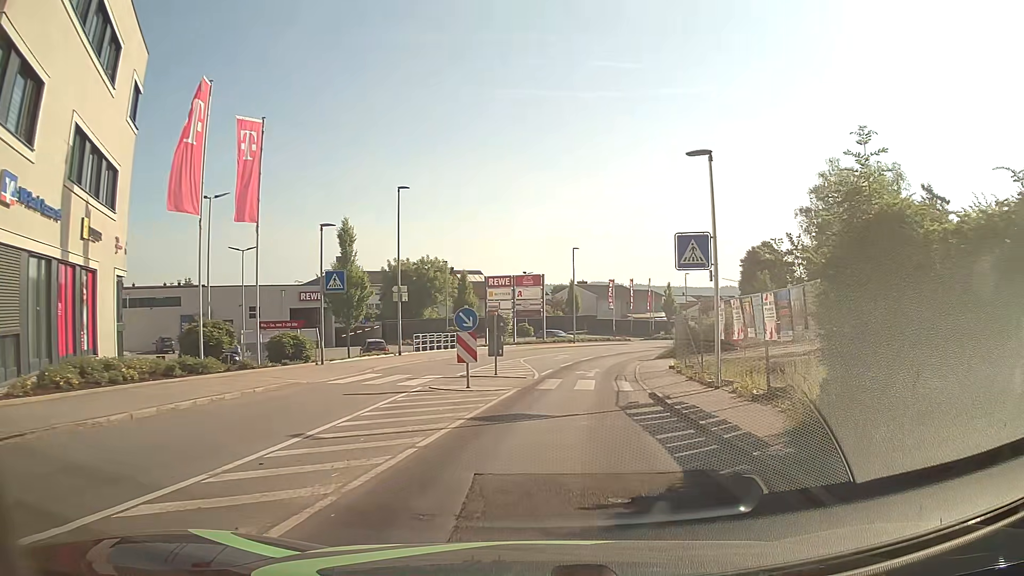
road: tertiary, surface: asphalt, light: Day
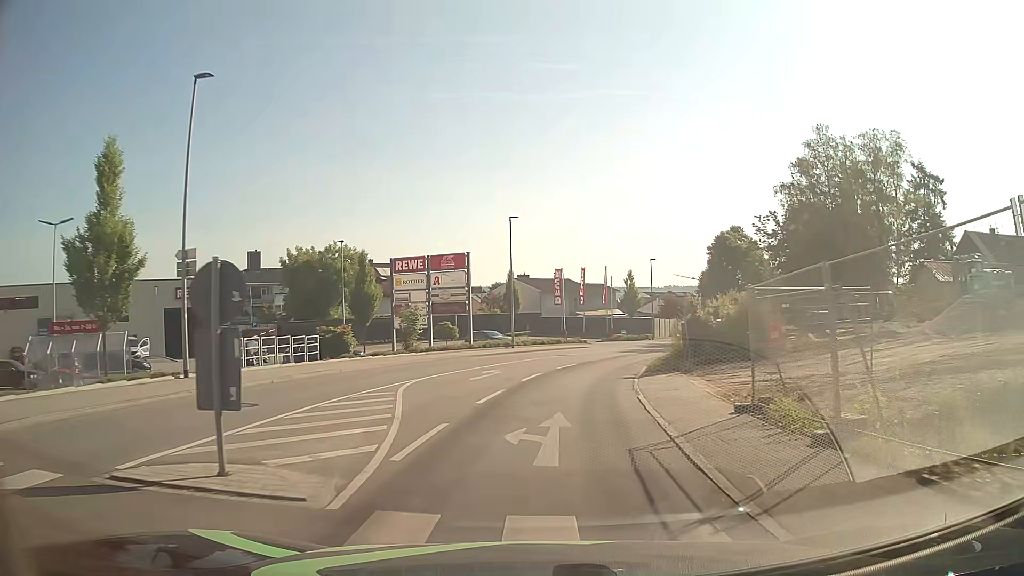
(+1.2, +16.1) m; +7°
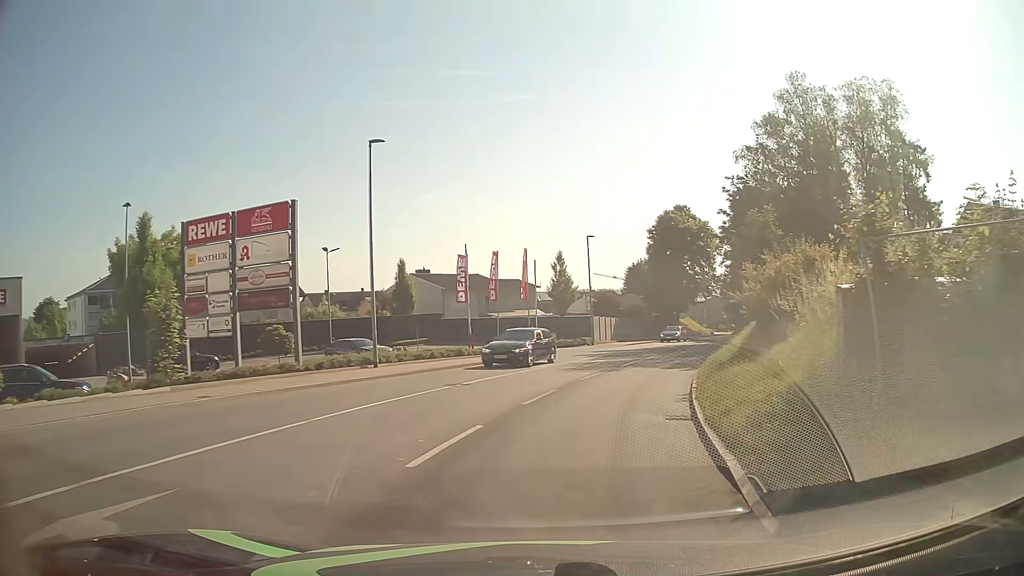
(+0.7, +18.2) m; +7°
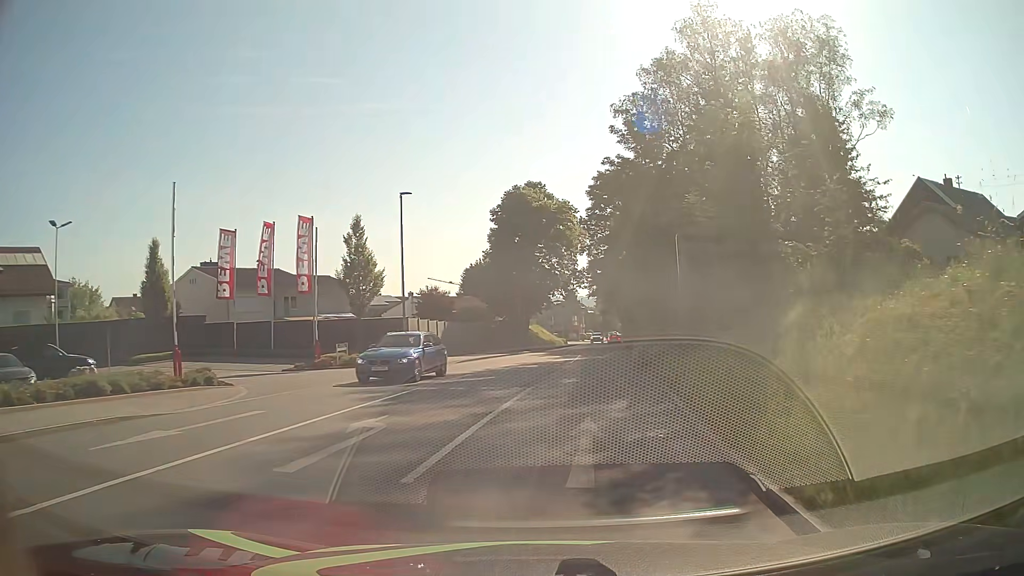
(+2.2, +18.1) m; +14°
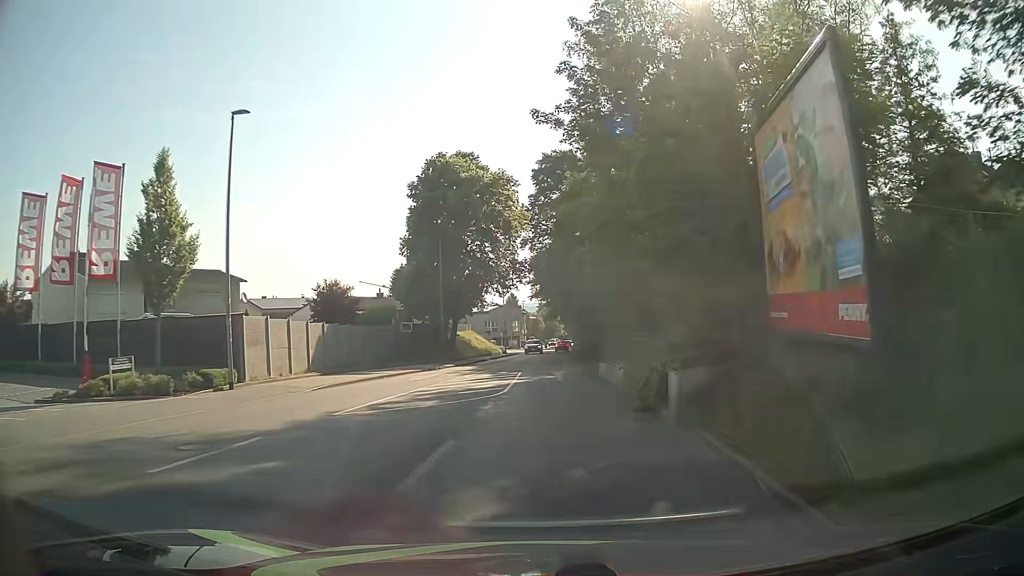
(+0.7, +13.5) m; +5°
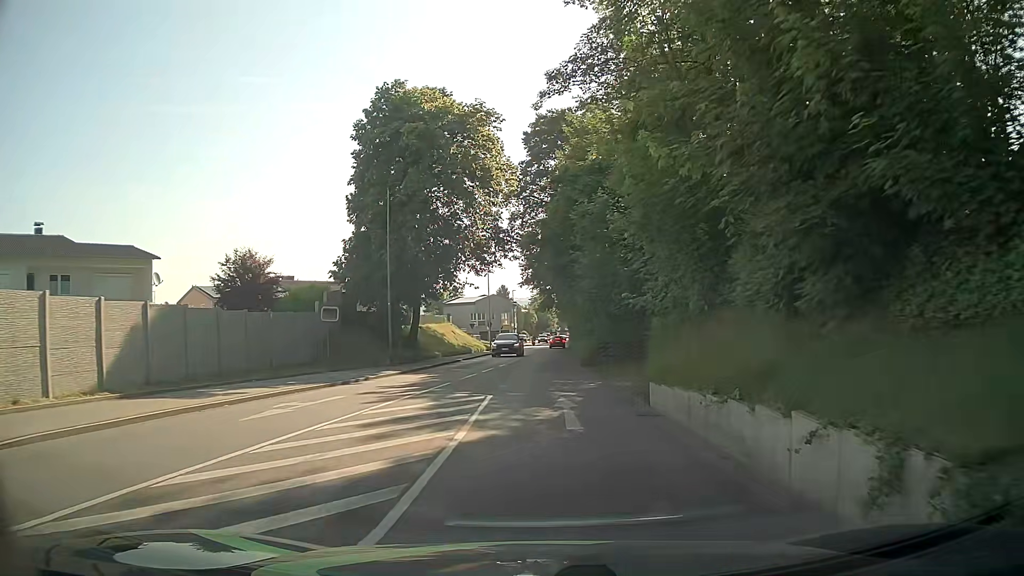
(0.0, +13.5) m; 0°
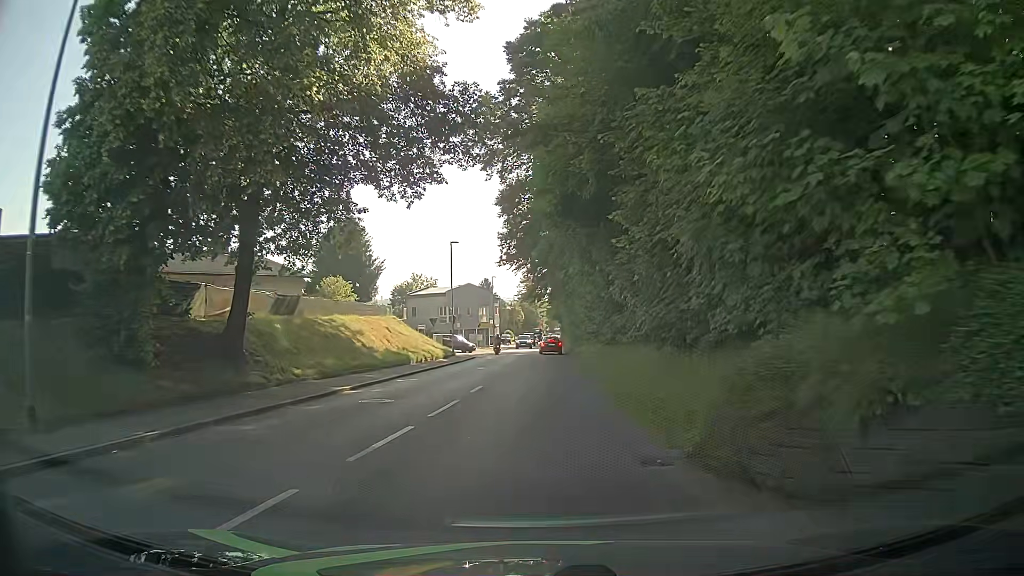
(+0.3, +22.5) m; +2°
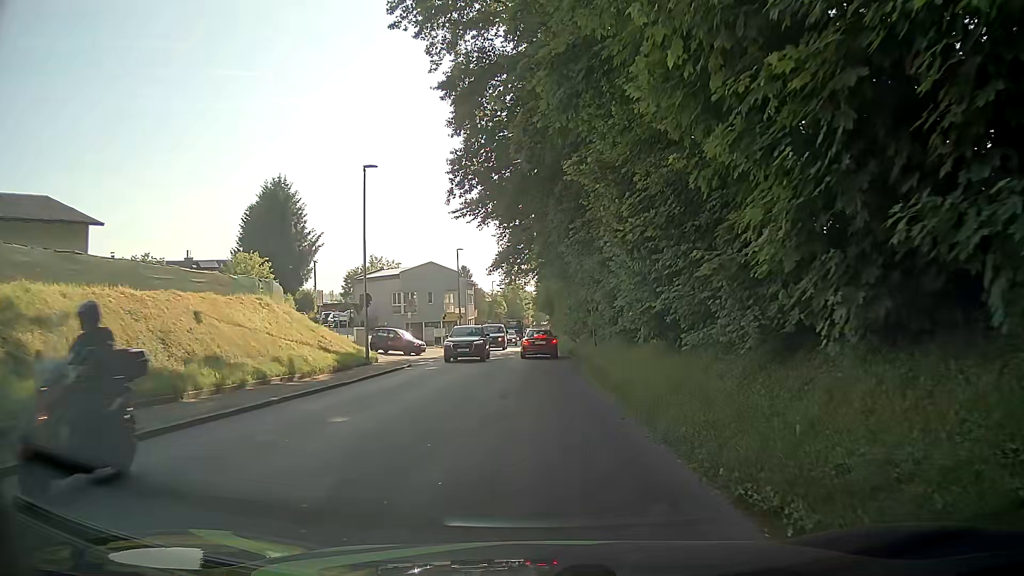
(+0.3, +20.5) m; +2°
